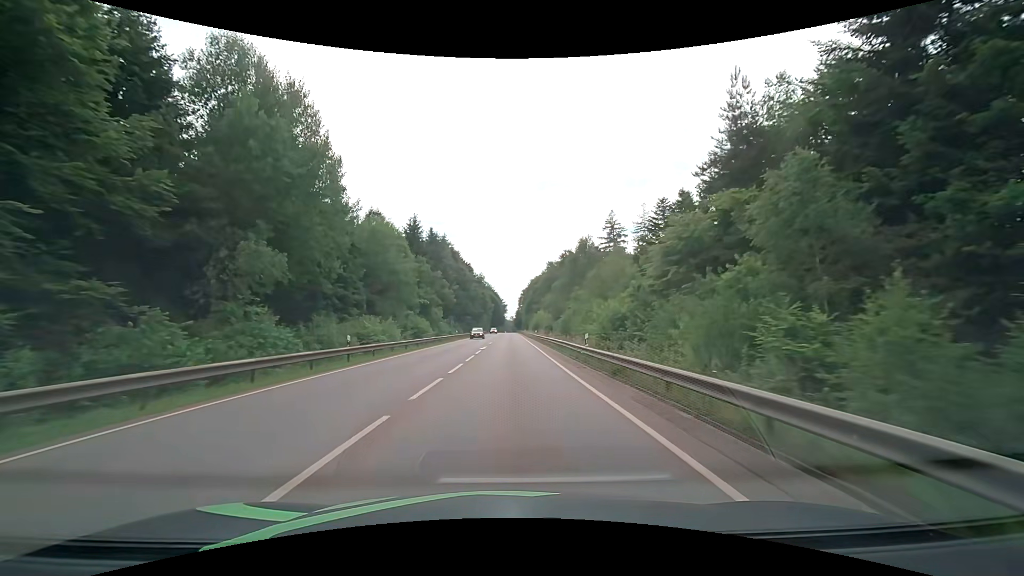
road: secondary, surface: asphalt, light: Day
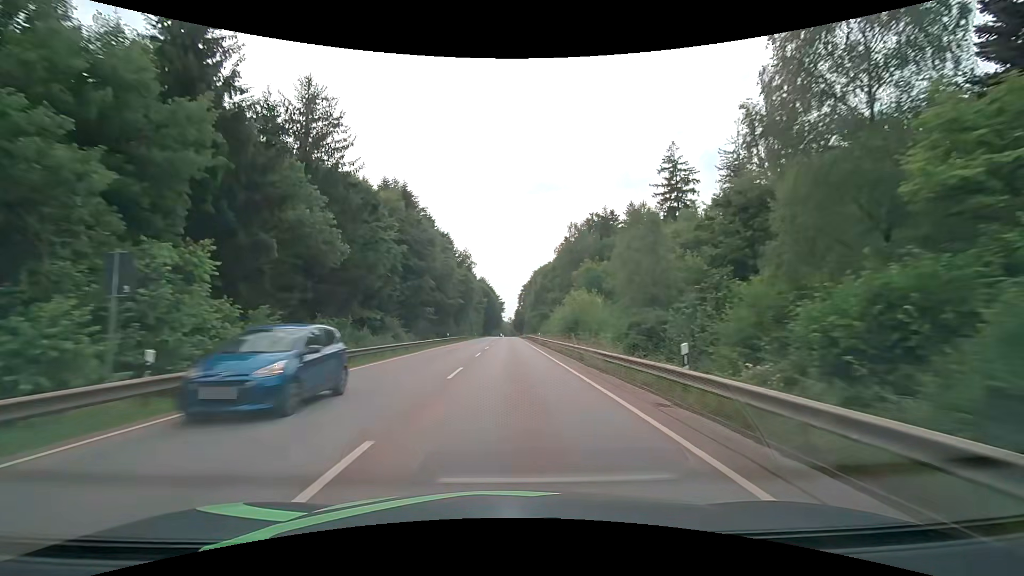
(+0.2, +56.8) m; 0°
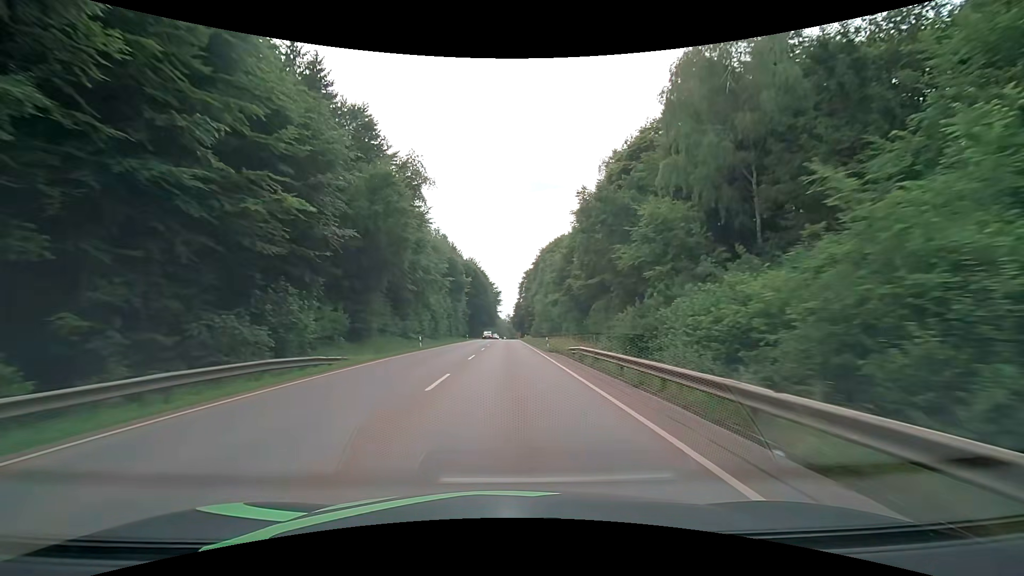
(+0.1, +63.8) m; 0°
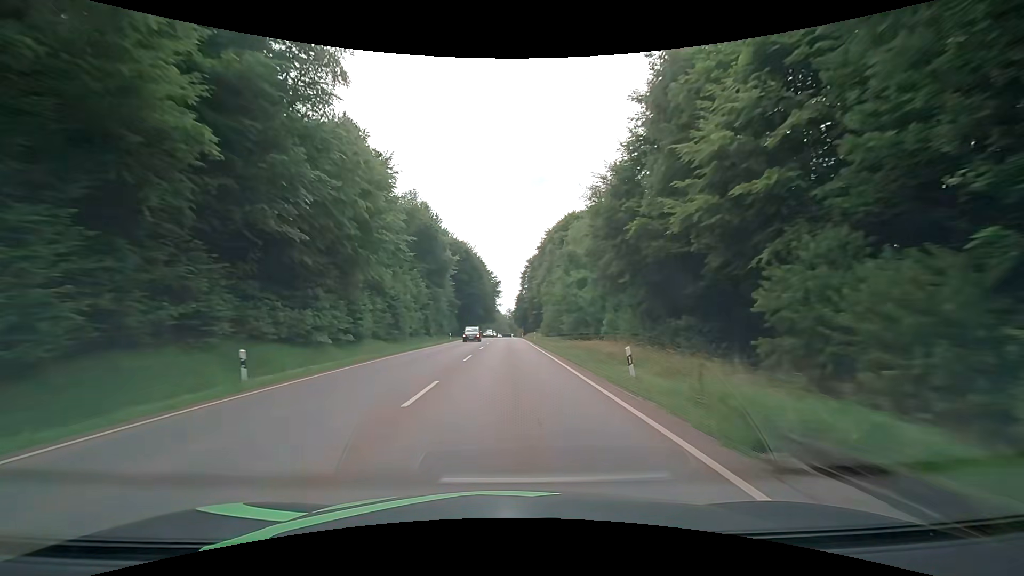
(-0.1, +26.7) m; 0°
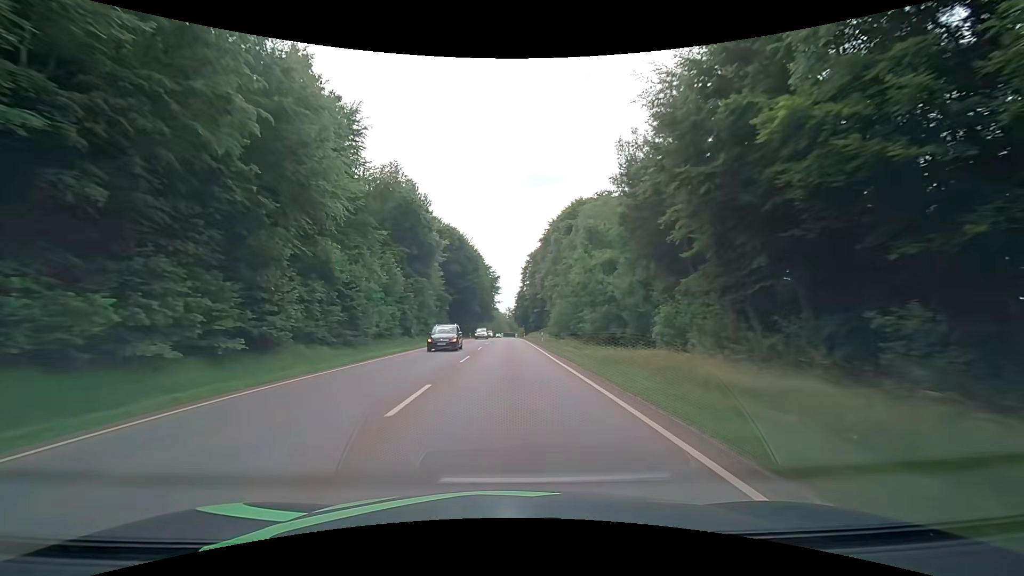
(-0.1, +13.1) m; -1°
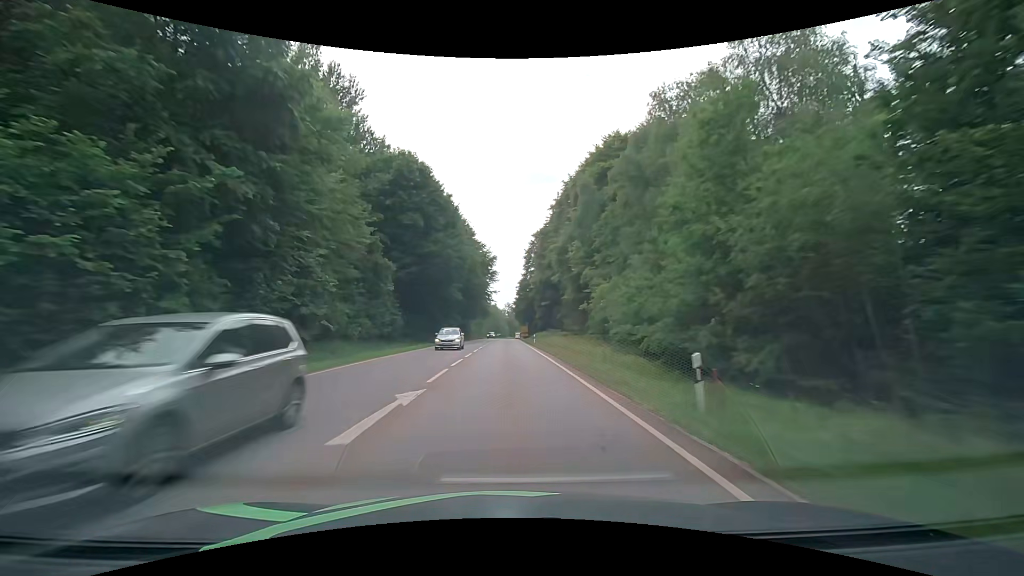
(+0.5, +37.8) m; +1°
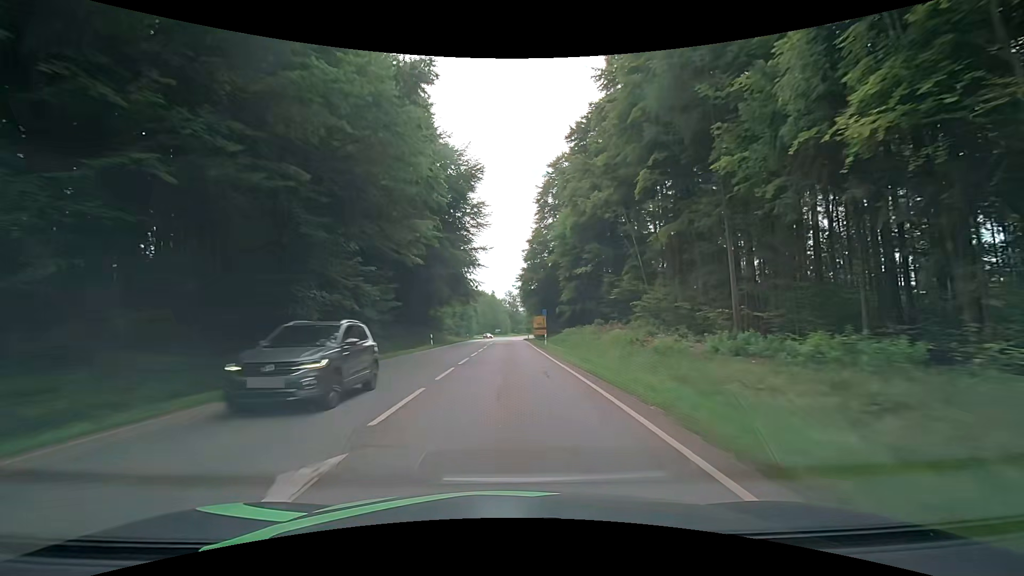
(-0.5, +58.9) m; -1°
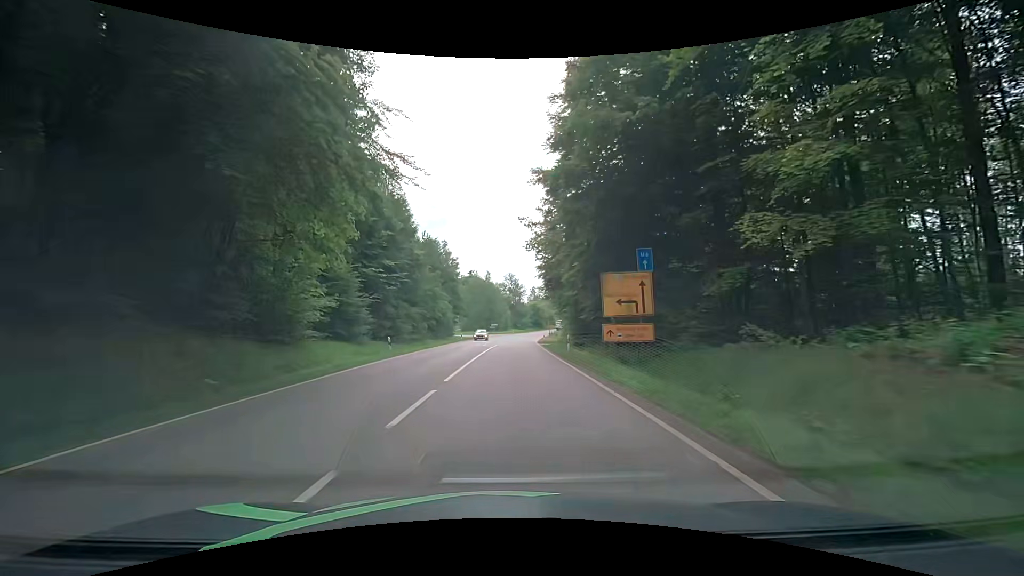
(0.0, +54.2) m; 0°
(0, +10) (0, +20) (0, +30) (0, +40) (0, +50) (0, +60) (0, +70) (0, +80) (0, +90) (+1, +100) m
